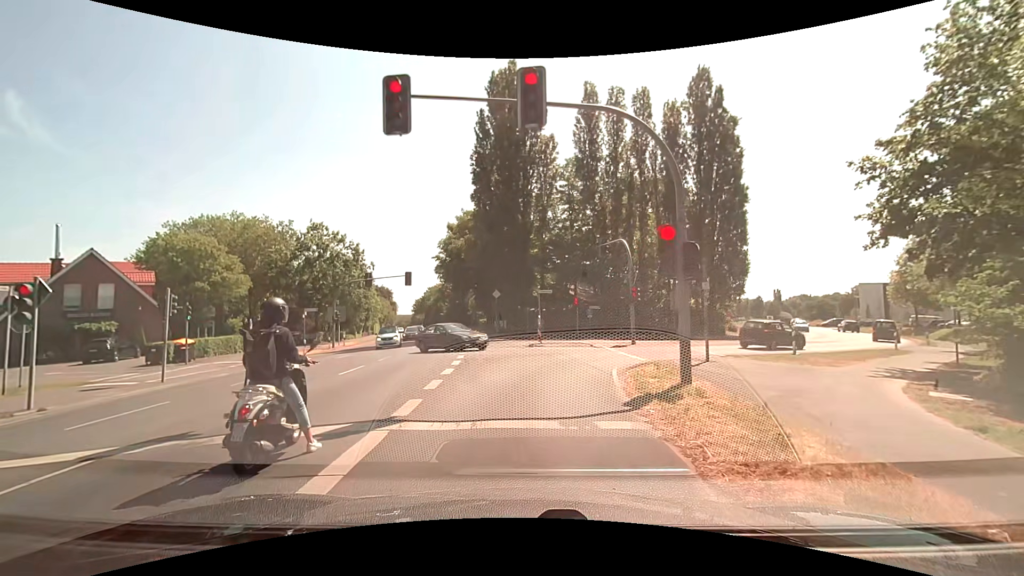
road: secondary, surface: asphalt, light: Day
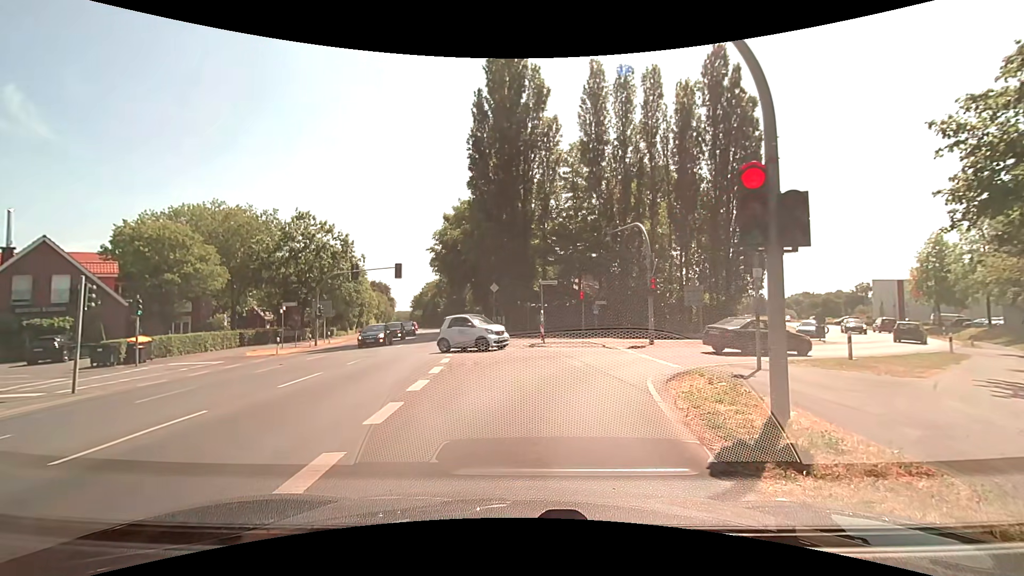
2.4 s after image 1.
(0.0, +3.7) m; 0°
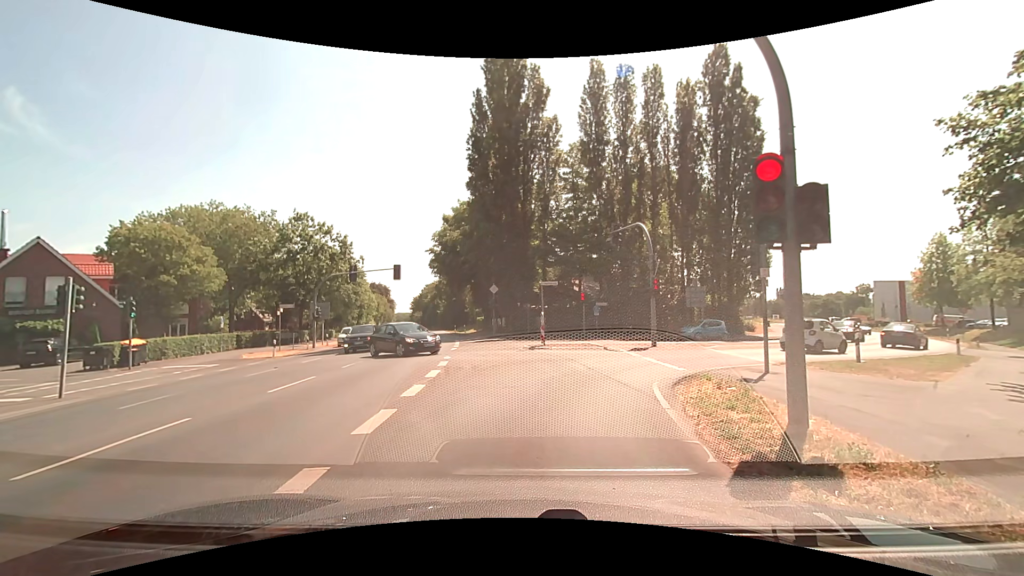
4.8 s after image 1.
(0.0, +0.5) m; 0°
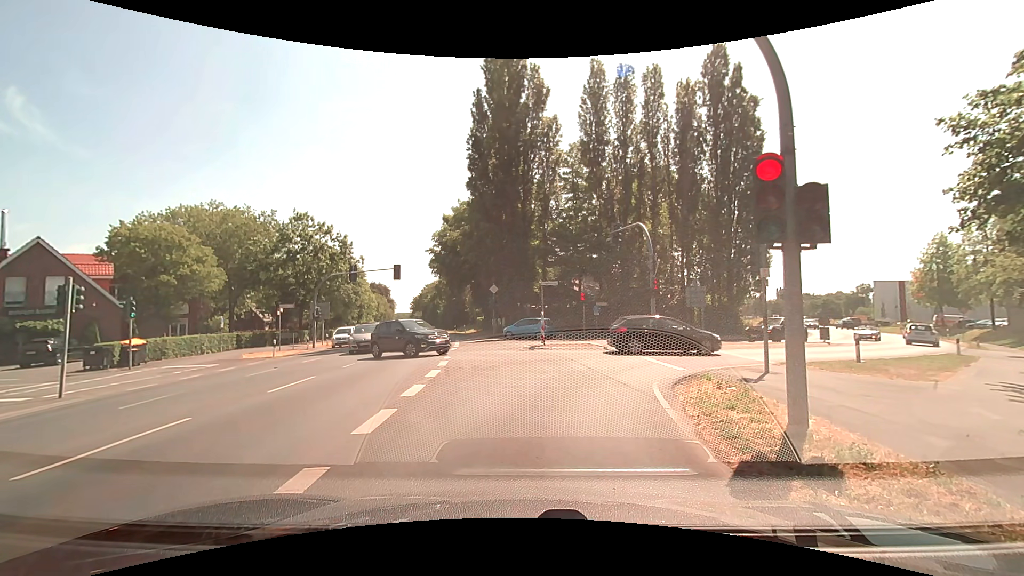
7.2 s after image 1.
(0.0, 0.0) m; 0°
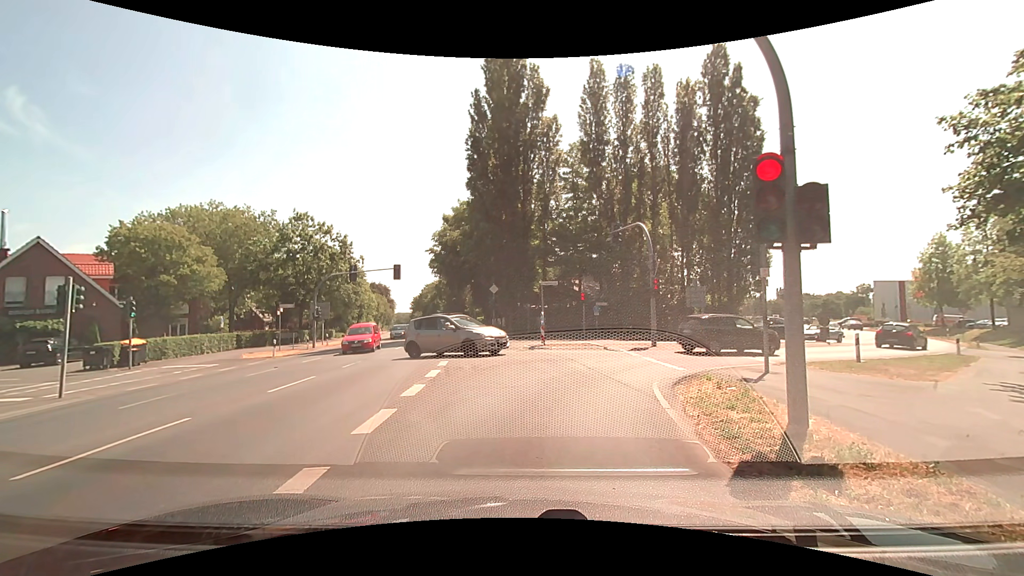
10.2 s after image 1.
(0.0, 0.0) m; 0°
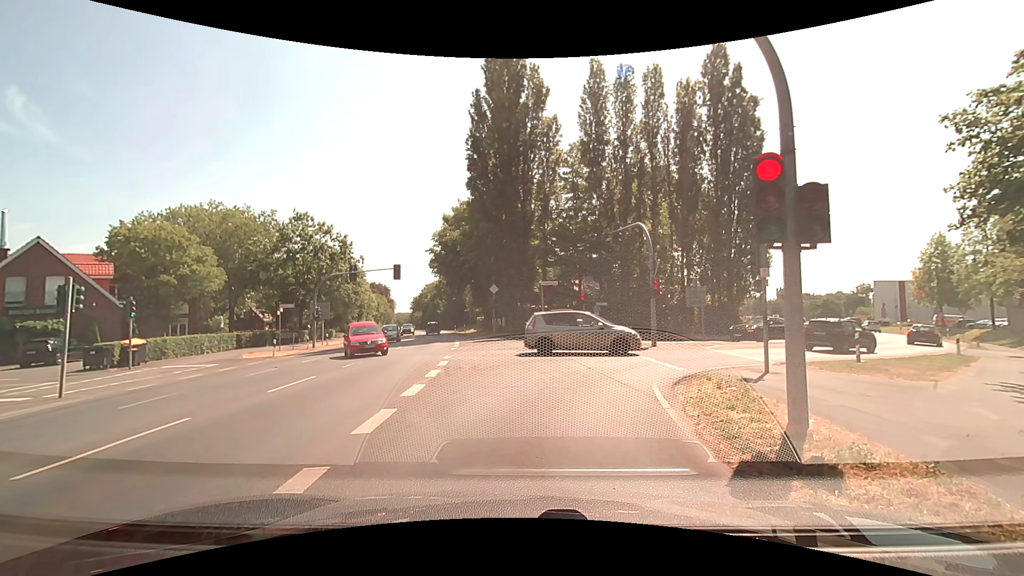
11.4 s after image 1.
(0.0, 0.0) m; 0°
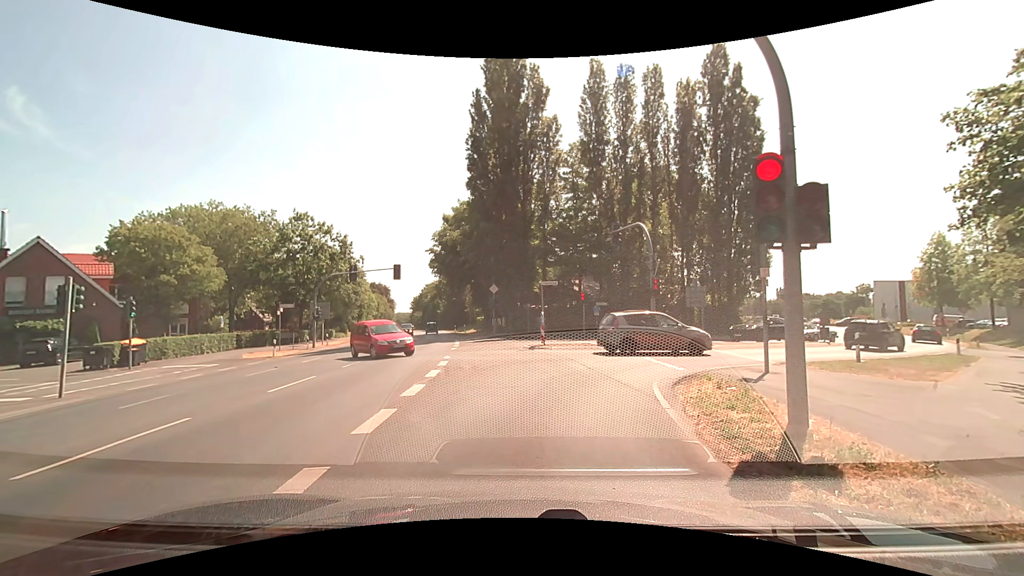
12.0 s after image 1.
(0.0, 0.0) m; 0°
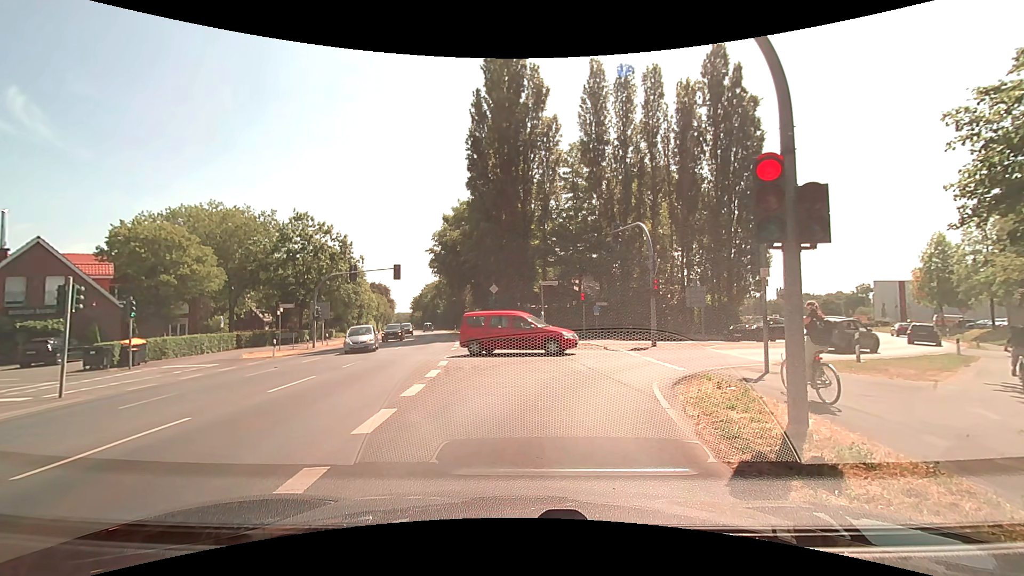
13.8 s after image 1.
(0.0, 0.0) m; 0°
(0, +10) (+4, +19) (+12, +24) (+21, +30) (+28, +36) (+35, +44) (+40, +52) (+45, +61) (+49, +70) (+53, +79) m
